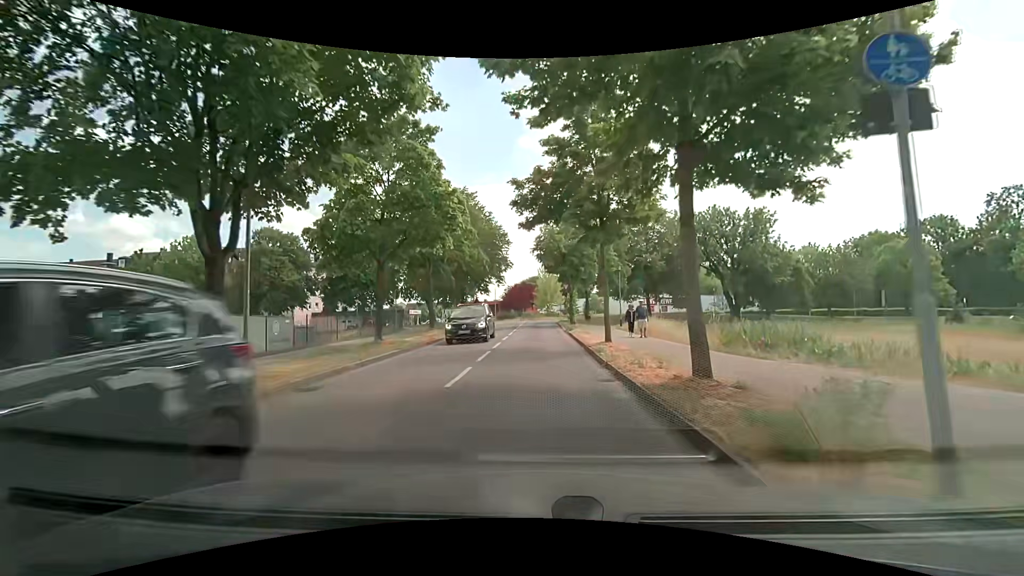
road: residential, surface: asphalt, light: Day
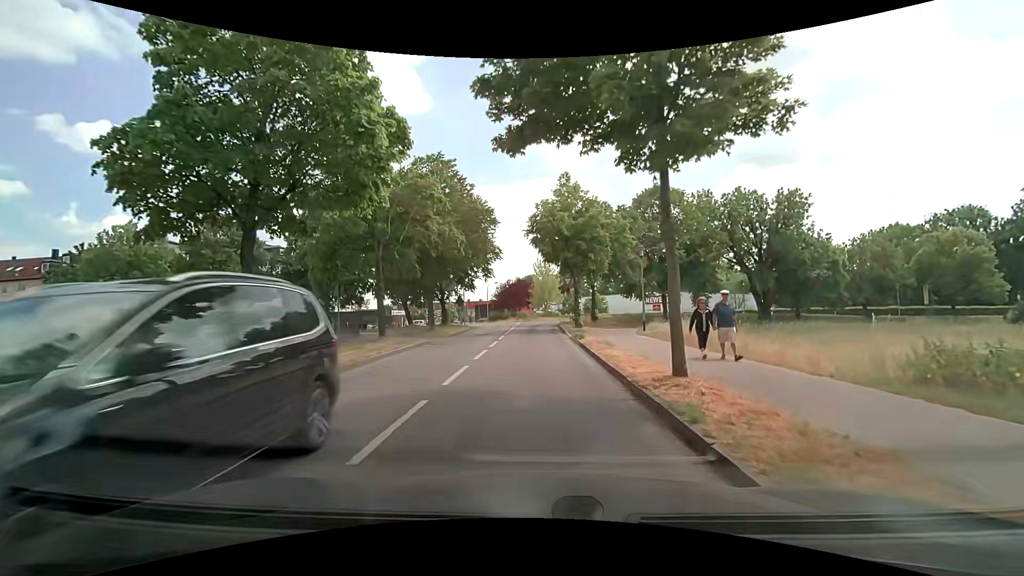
(+0.1, +8.9) m; +1°
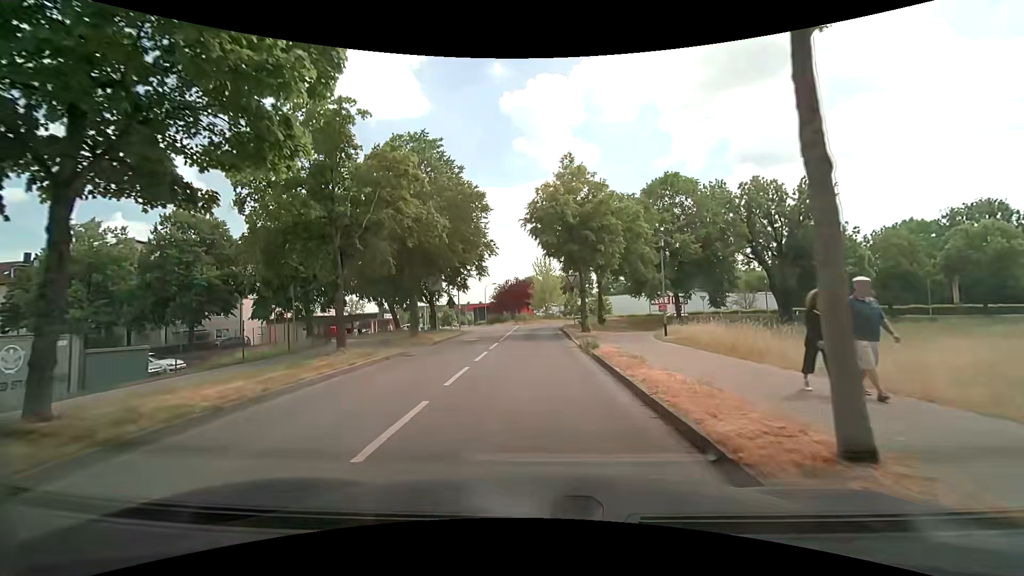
(0.0, +4.4) m; 0°
